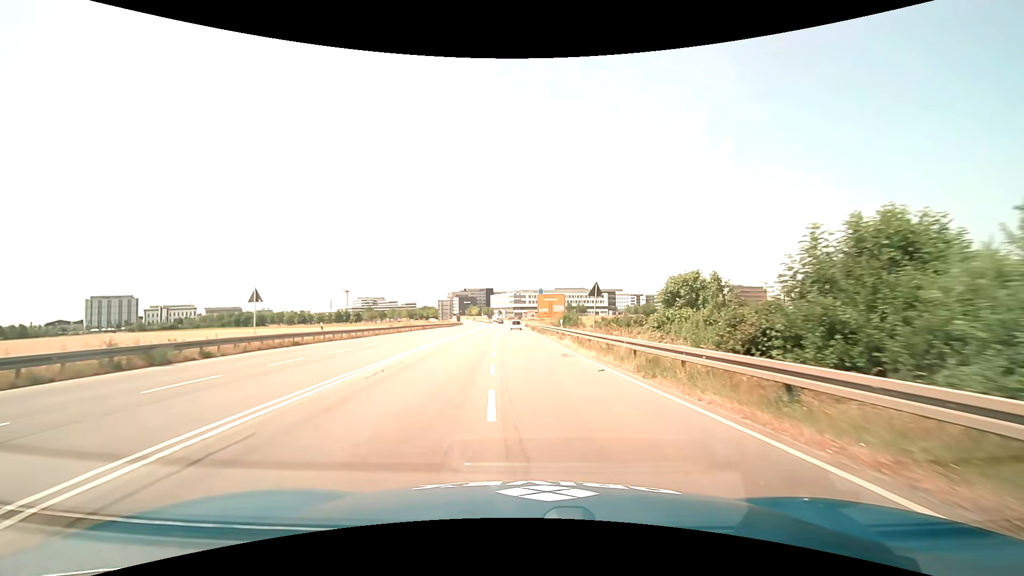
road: primary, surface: asphalt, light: Day
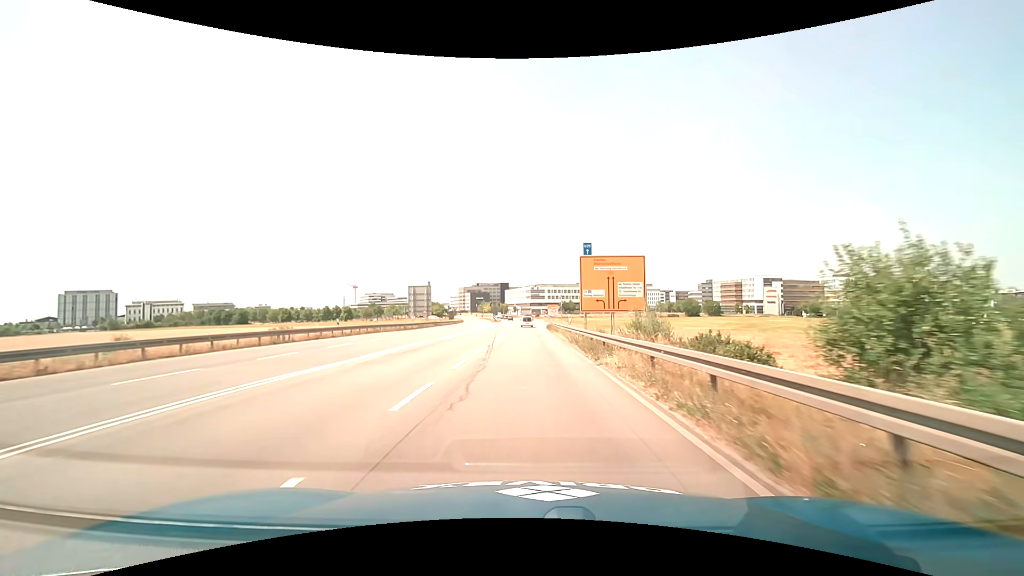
(-0.8, +47.4) m; -2°
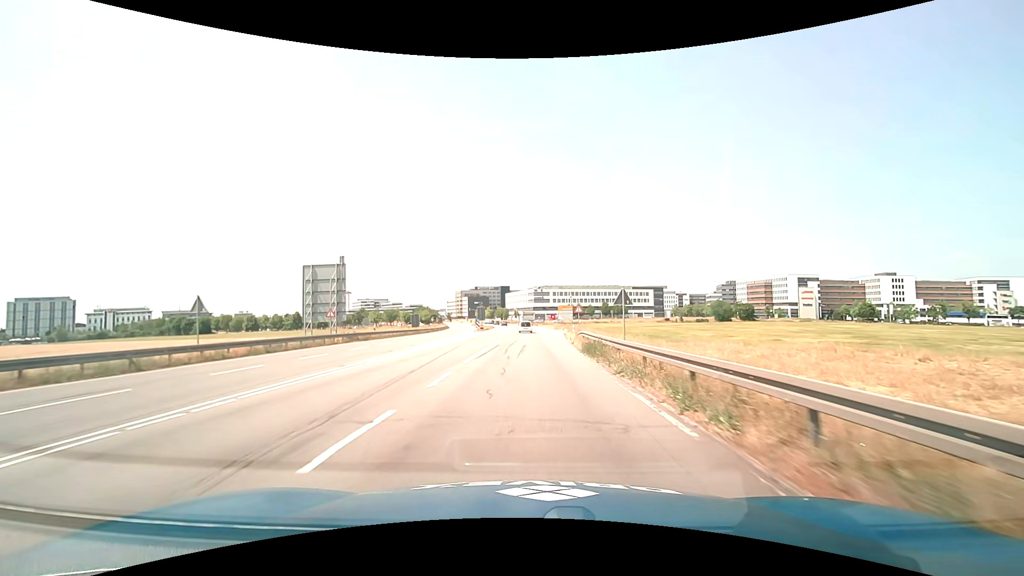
(-0.1, +38.7) m; 0°
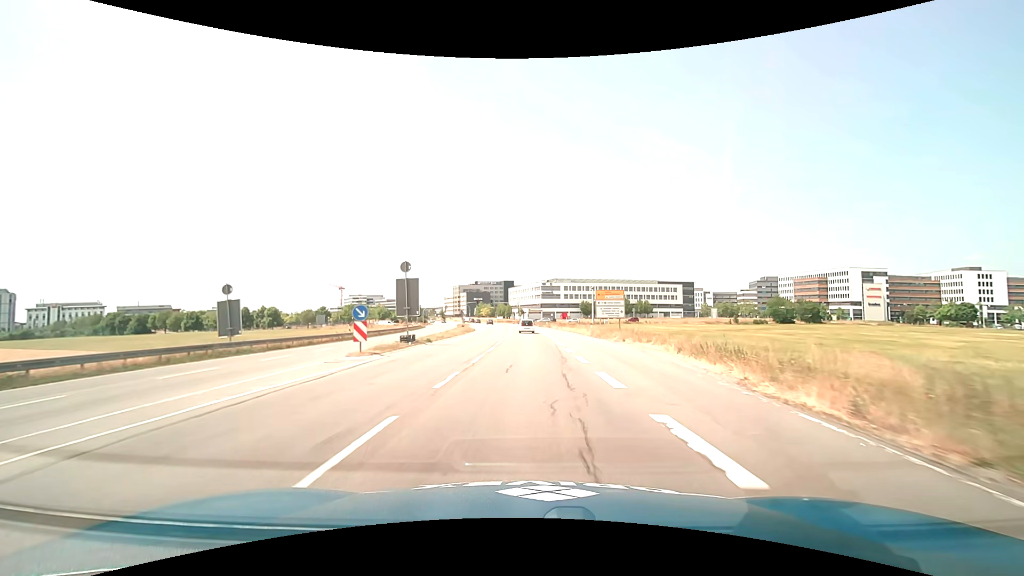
(-0.6, +48.8) m; -1°
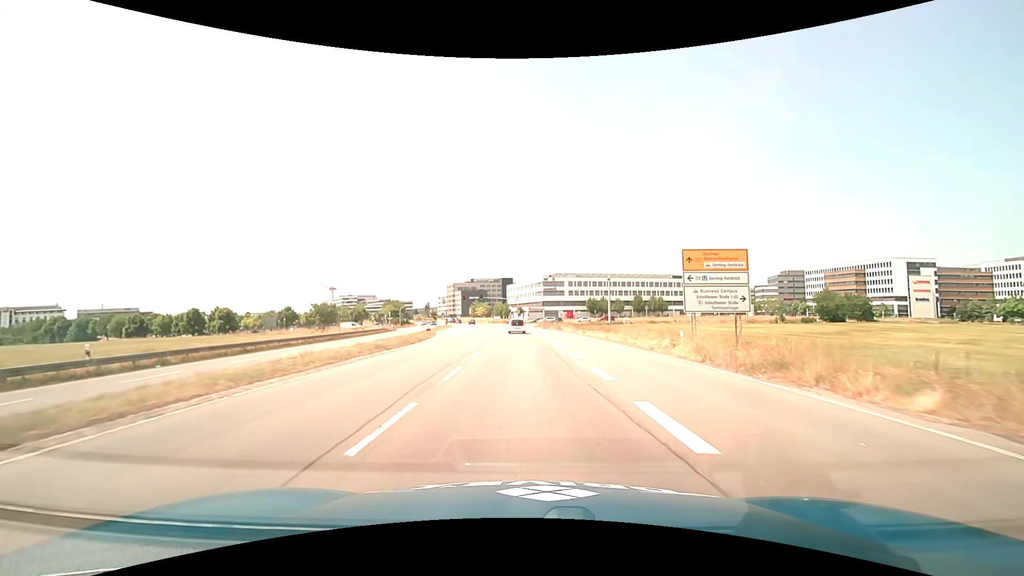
(0.0, +28.9) m; 0°
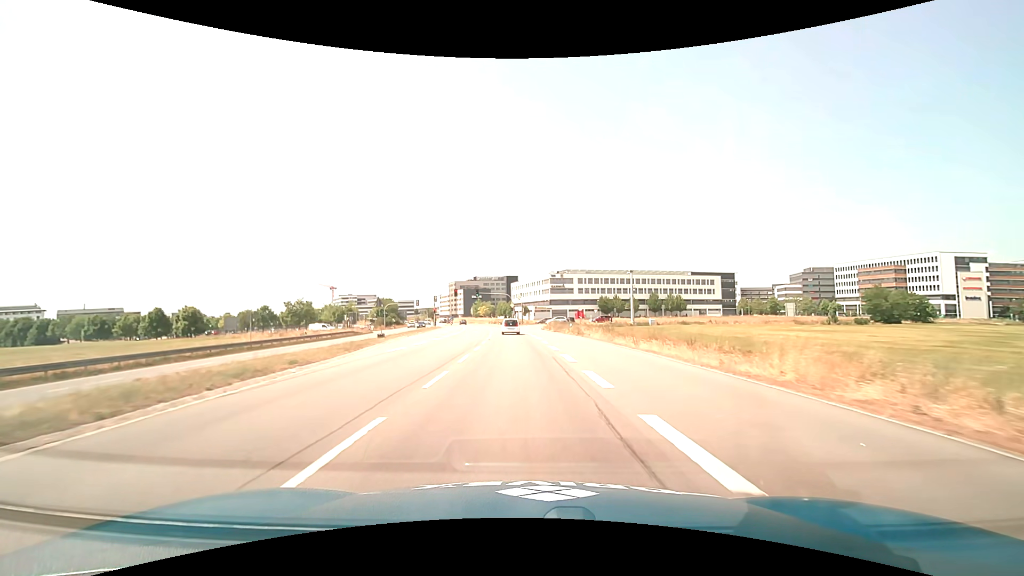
(0.0, +19.2) m; 0°
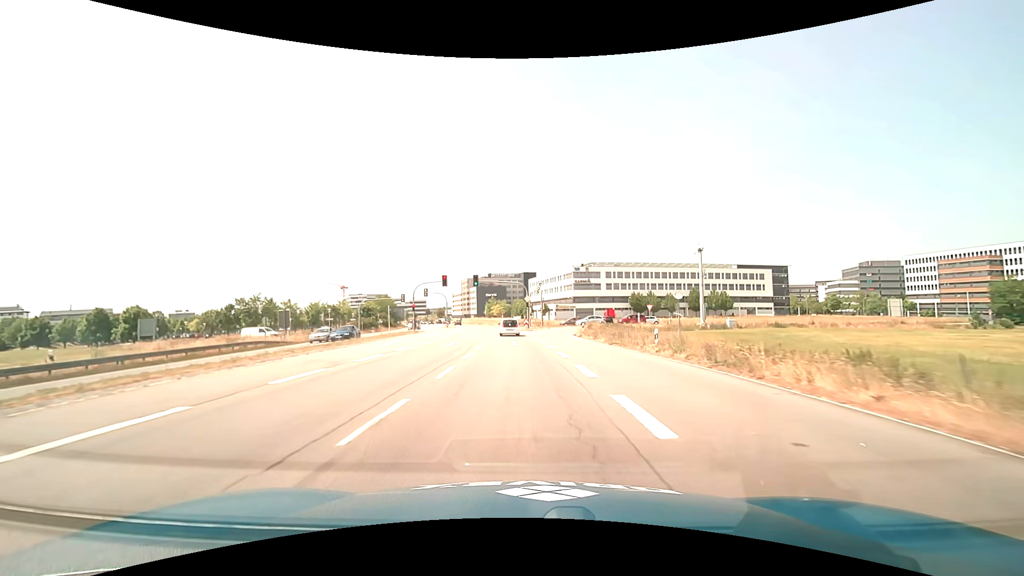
(-0.6, +28.5) m; -2°
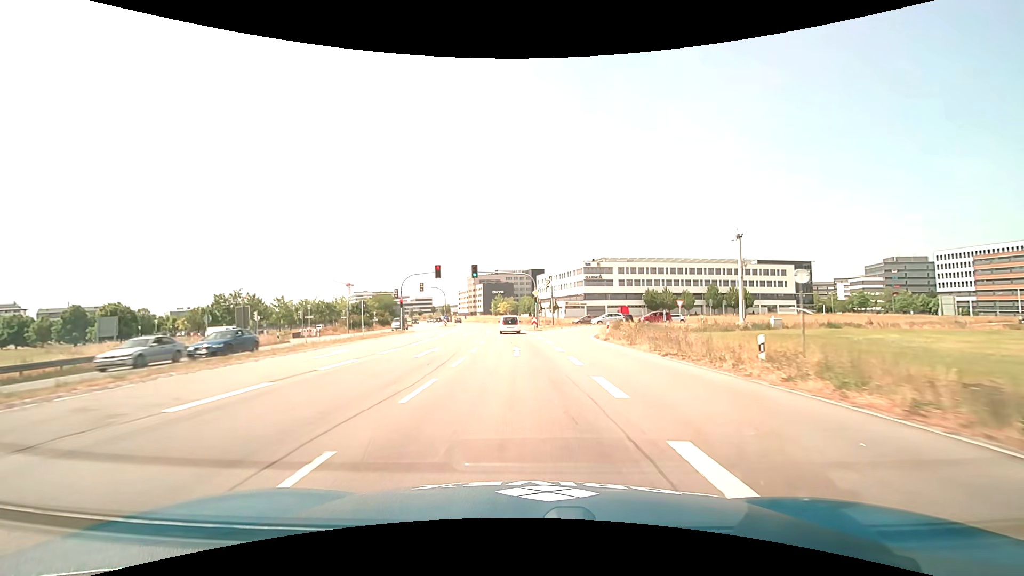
(-0.1, +9.4) m; -1°
(0, +10) (0, +20) (-1, +30) (-1, +40) (-2, +50) (-3, +60) (-4, +70) (-6, +80) (-7, +90) (-8, +100) m
